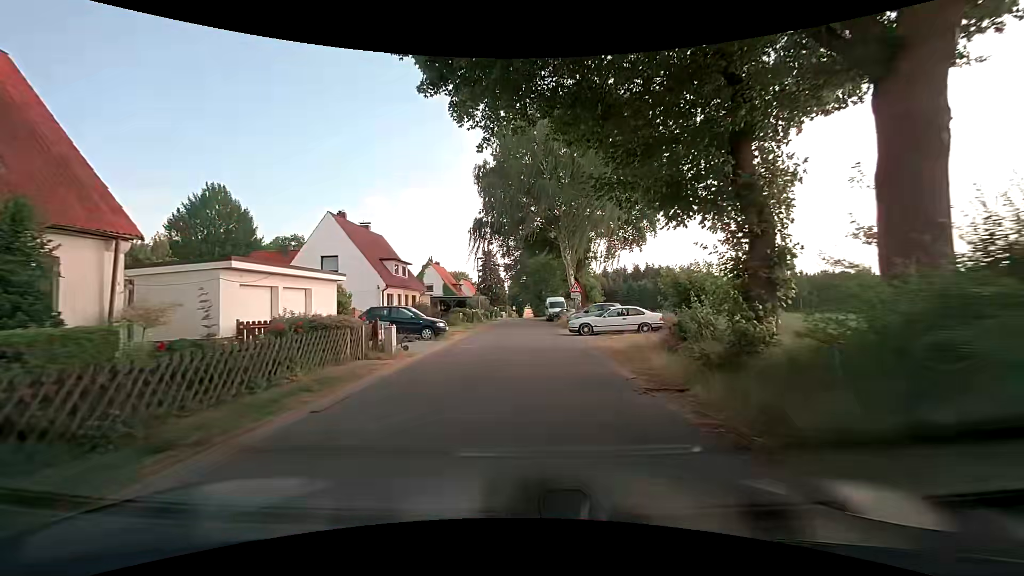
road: unclassified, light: Day
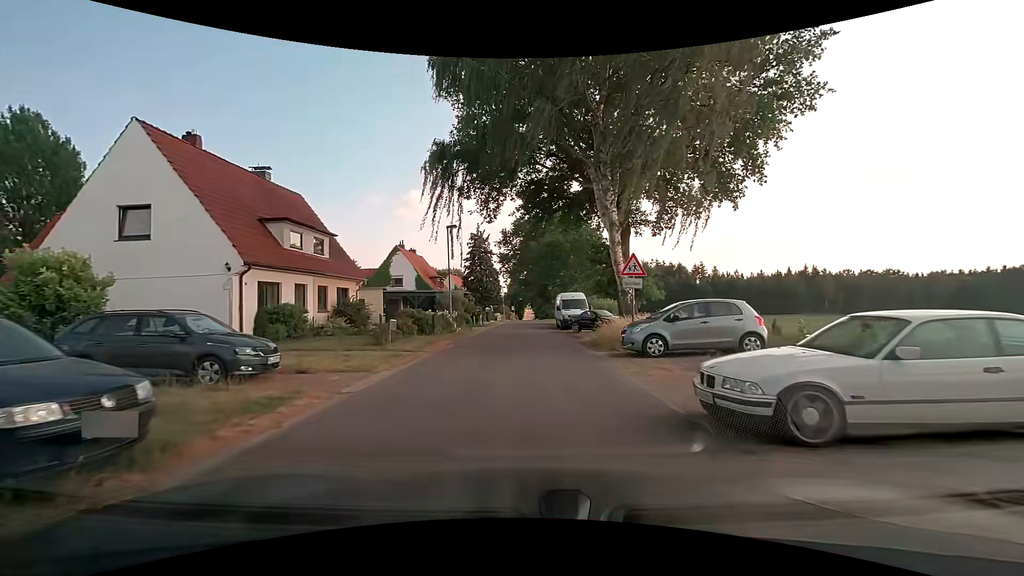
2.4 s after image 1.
(-0.2, +18.1) m; -1°
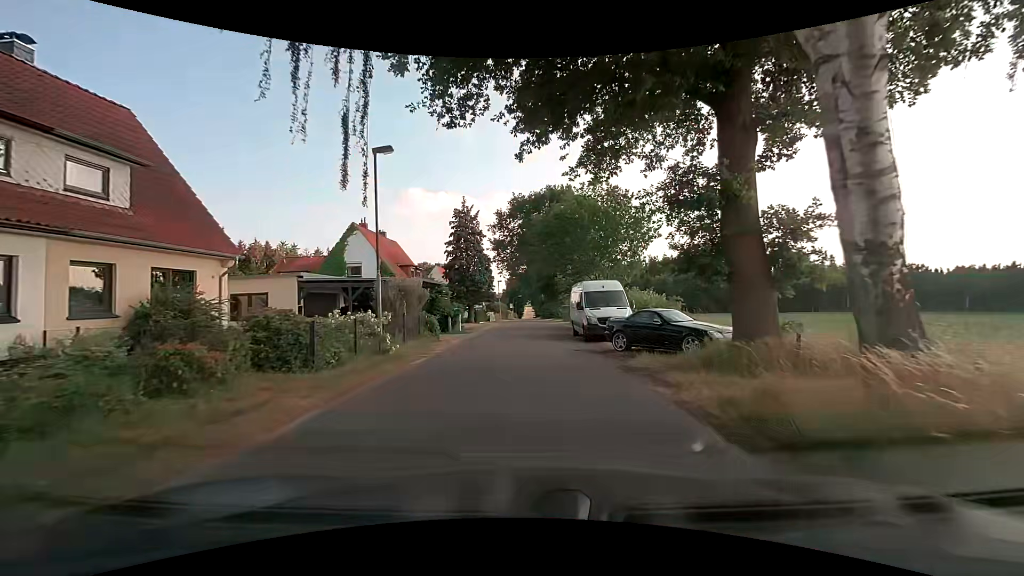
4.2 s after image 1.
(0.0, +13.5) m; 0°
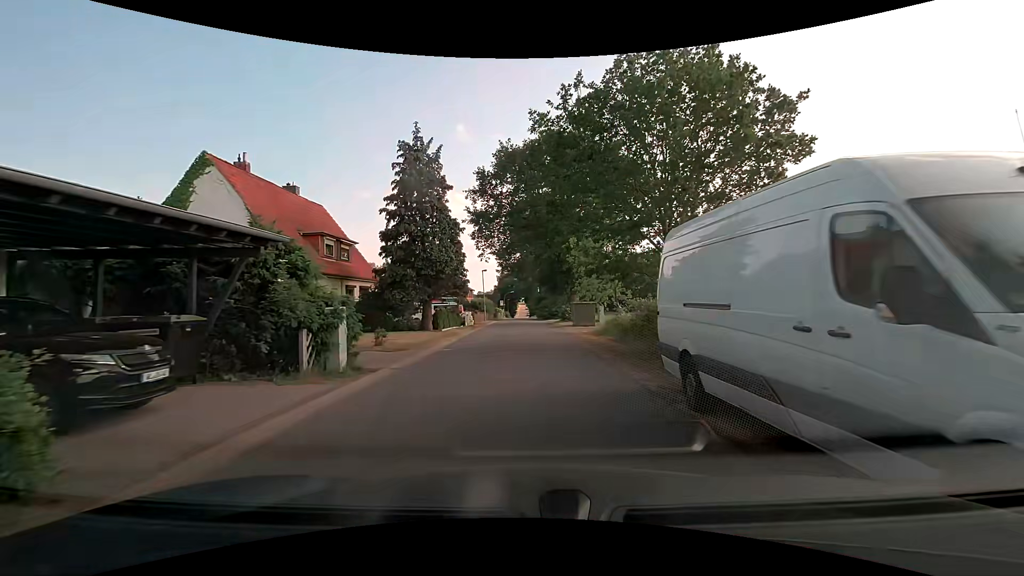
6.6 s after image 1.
(-0.1, +18.2) m; 0°
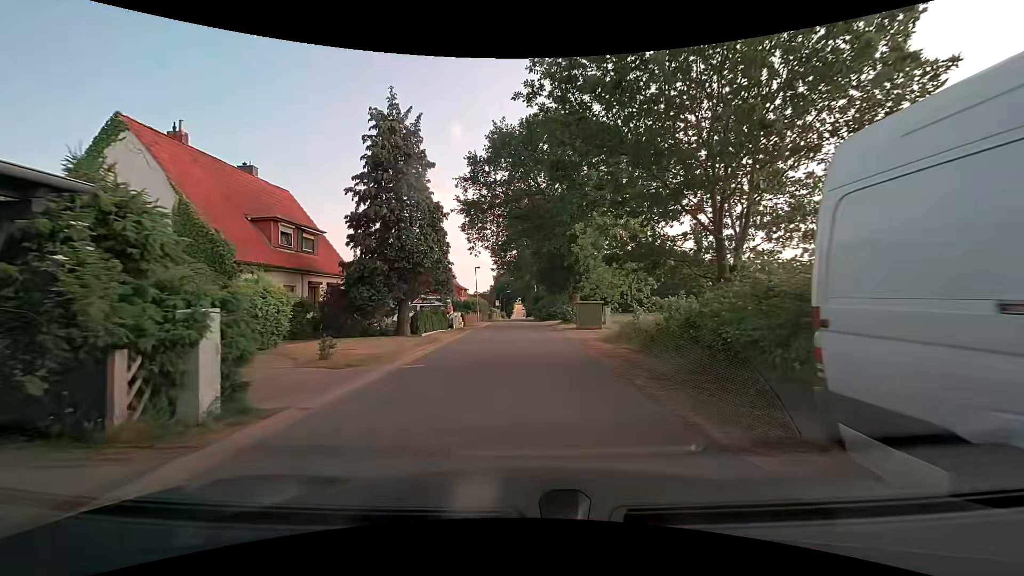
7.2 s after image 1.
(0.0, +4.6) m; 0°
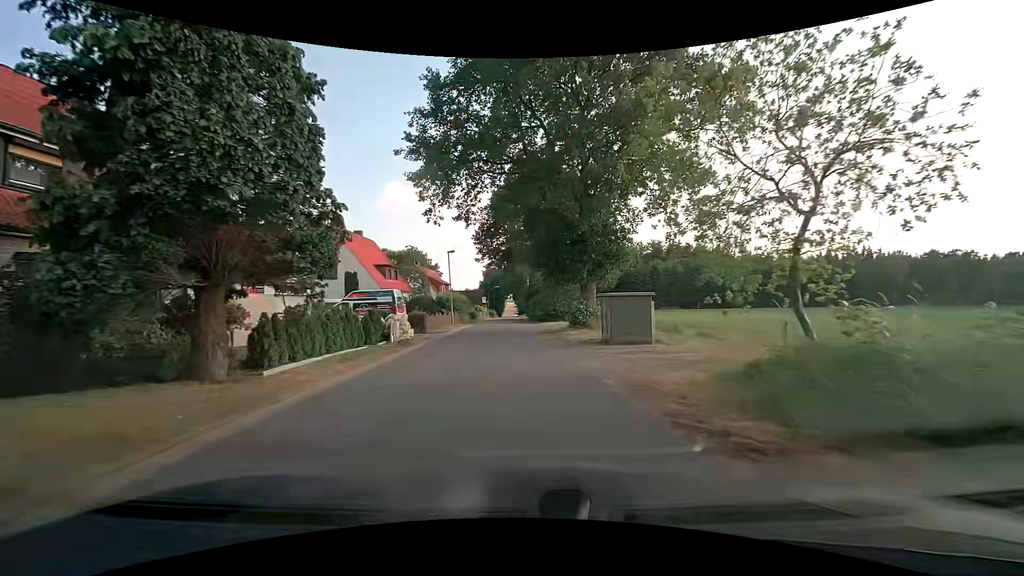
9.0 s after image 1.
(+0.2, +13.6) m; 0°
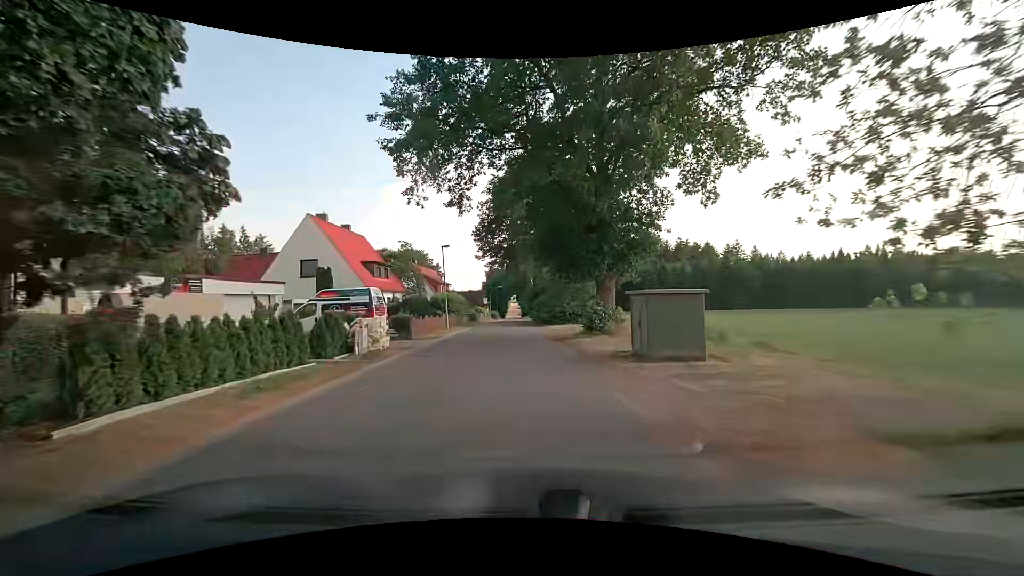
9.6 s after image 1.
(+0.1, +4.5) m; +1°
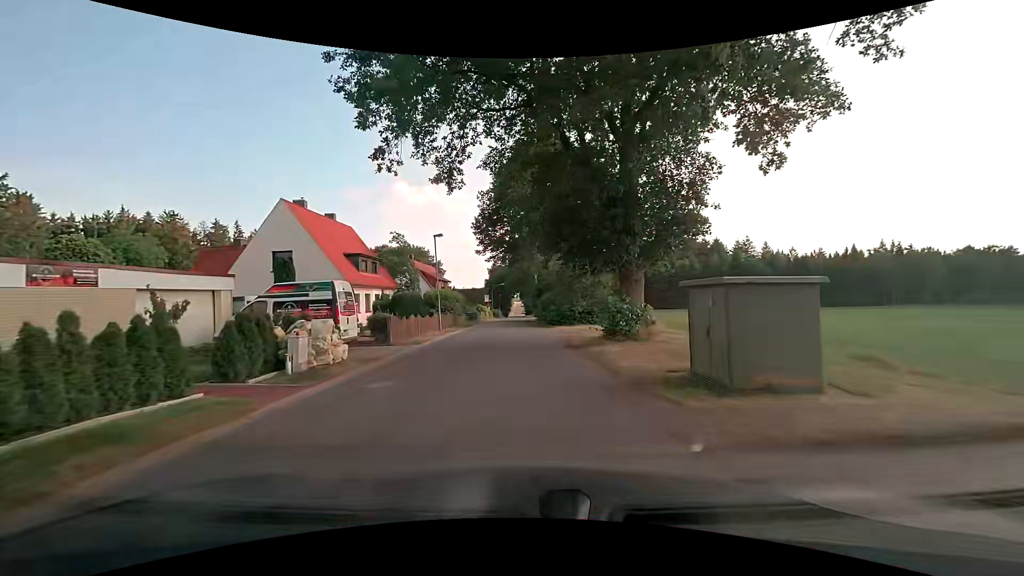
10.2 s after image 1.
(0.0, +4.5) m; -1°
